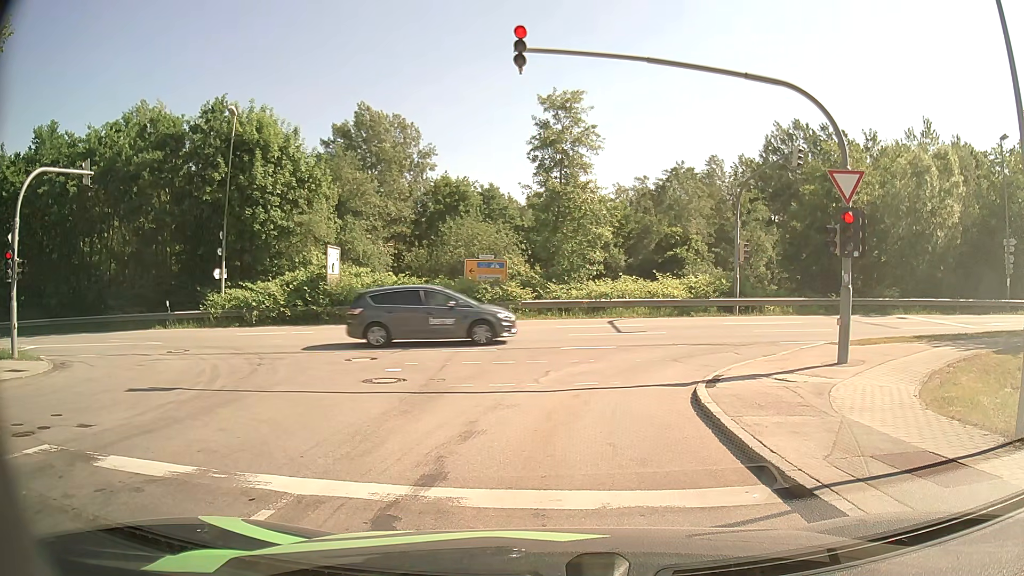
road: residential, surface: asphalt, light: Day
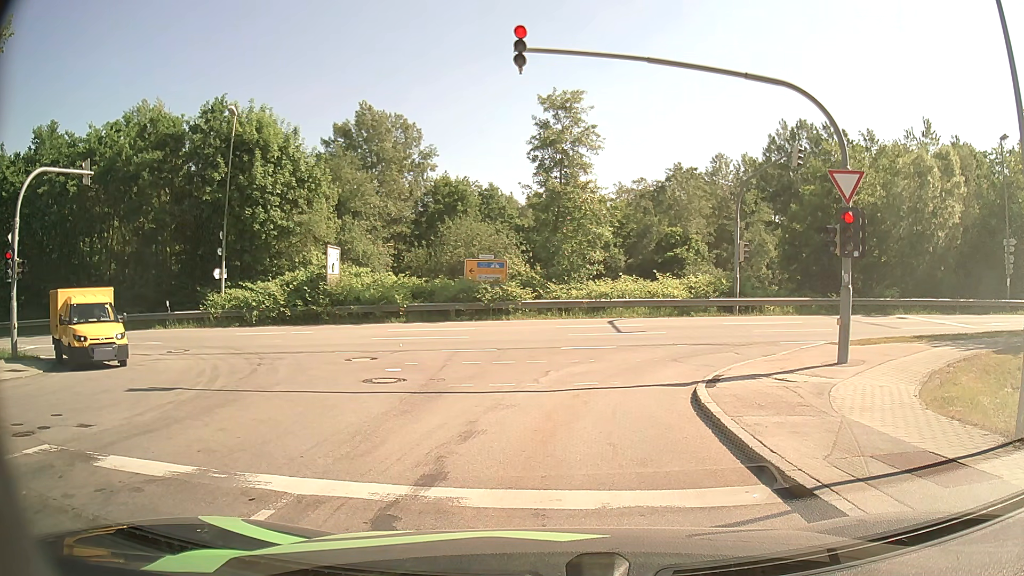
(0.0, 0.0) m; 0°
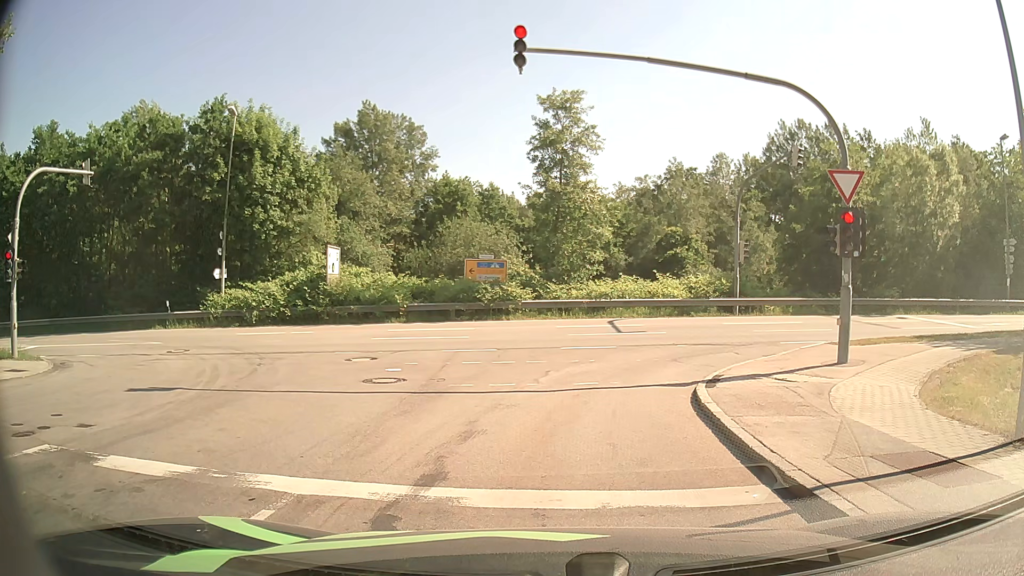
(0.0, 0.0) m; 0°
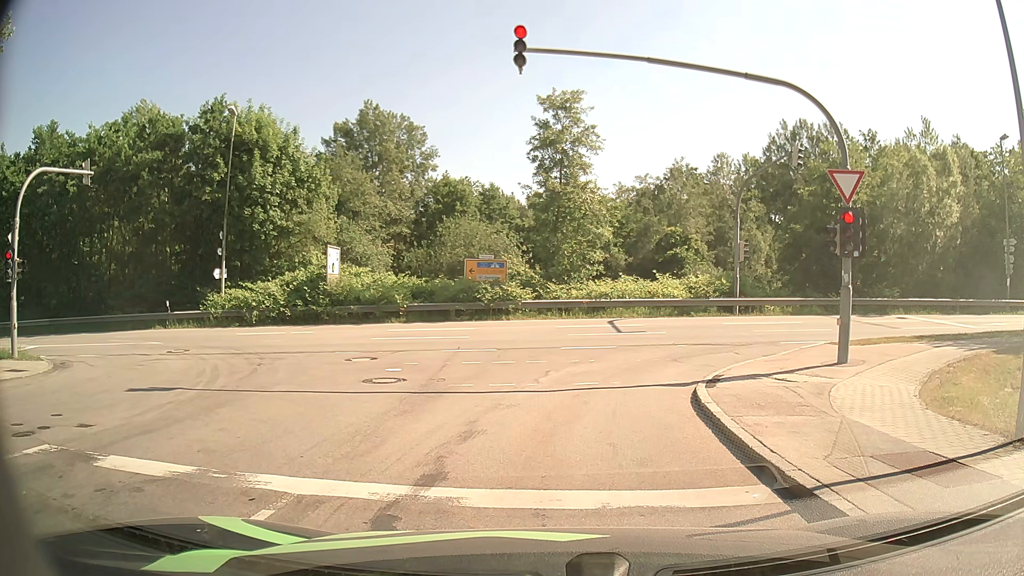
(0.0, 0.0) m; 0°
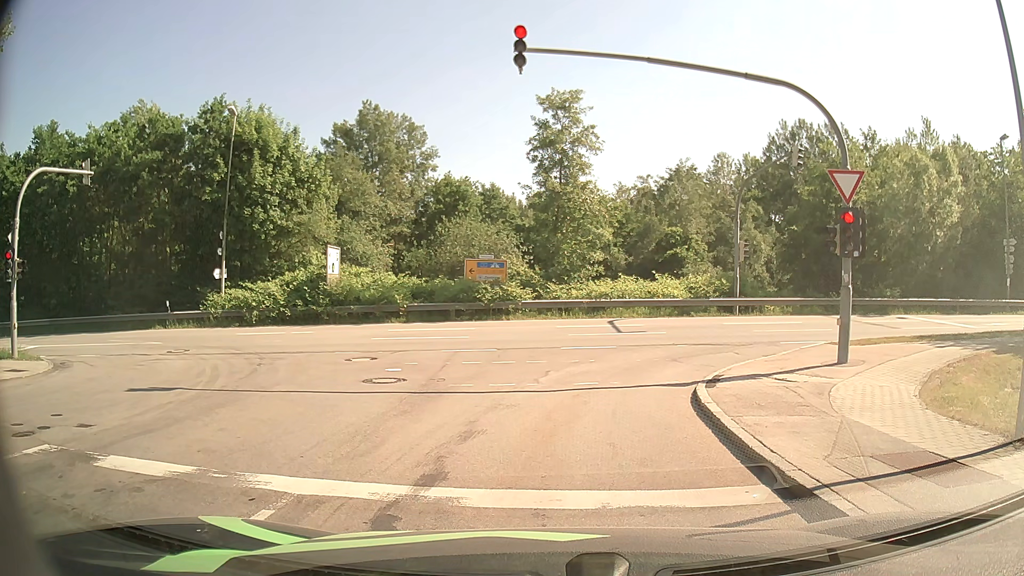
(0.0, 0.0) m; 0°
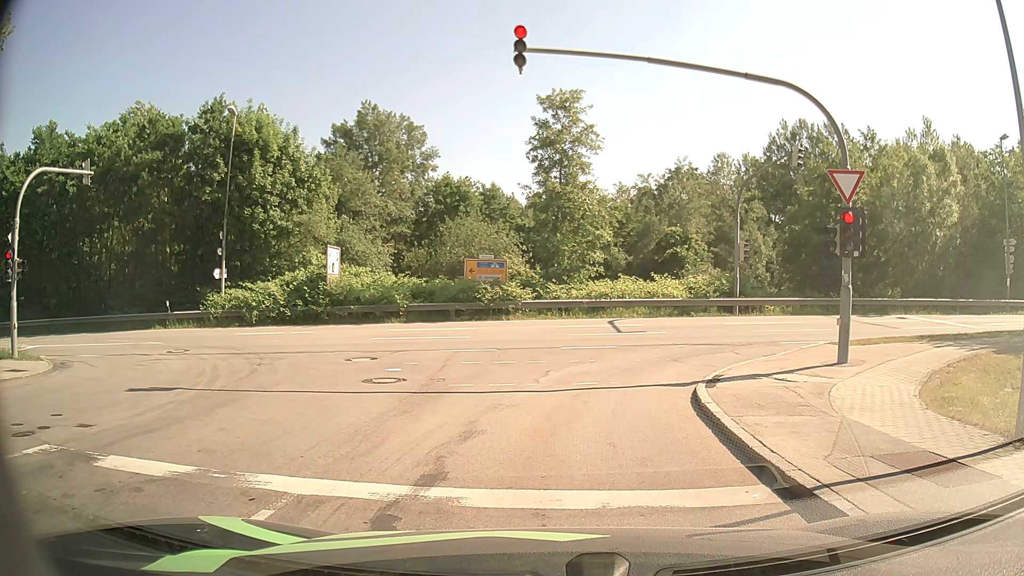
(0.0, 0.0) m; 0°
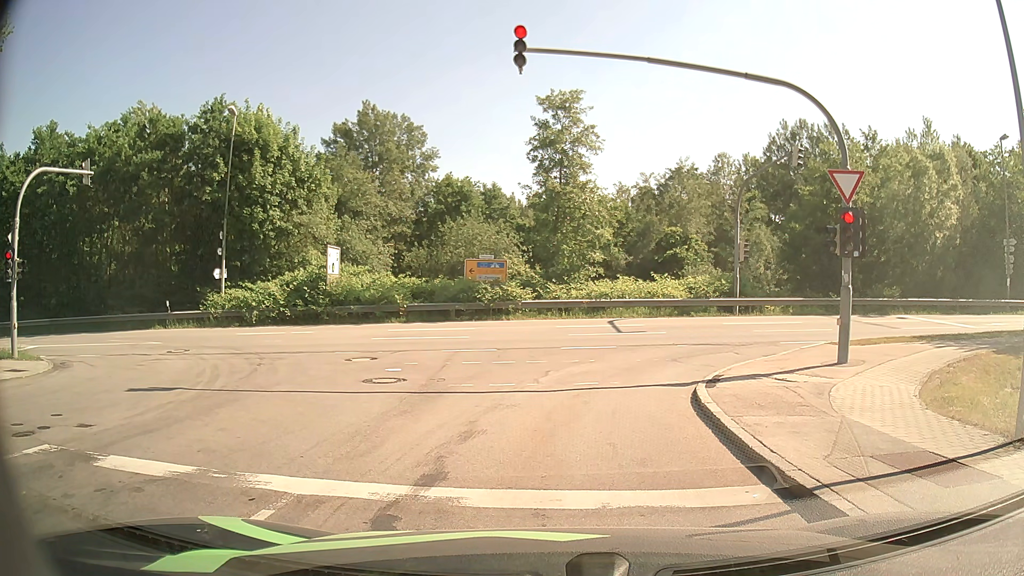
(0.0, 0.0) m; 0°
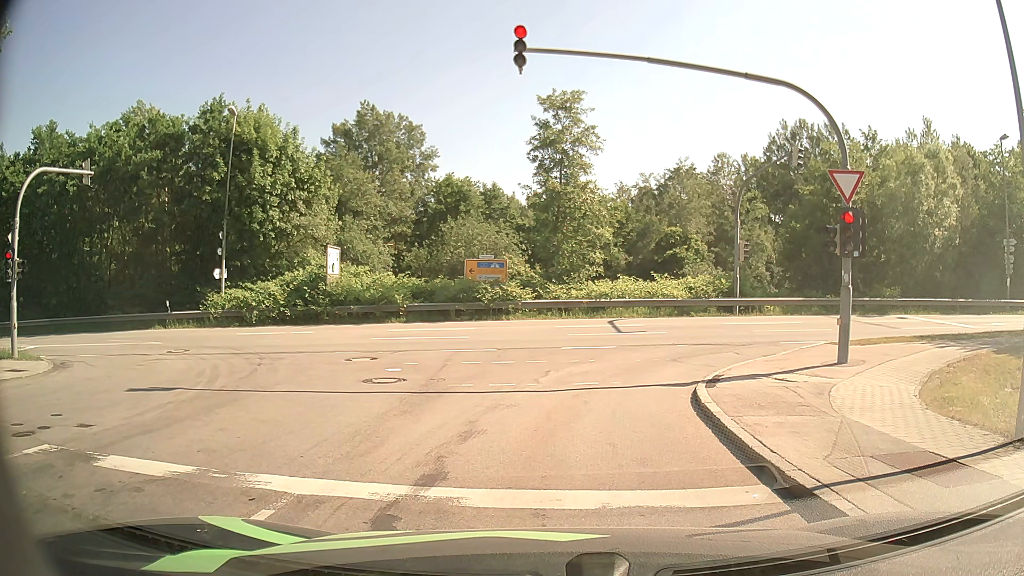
(0.0, 0.0) m; 0°
